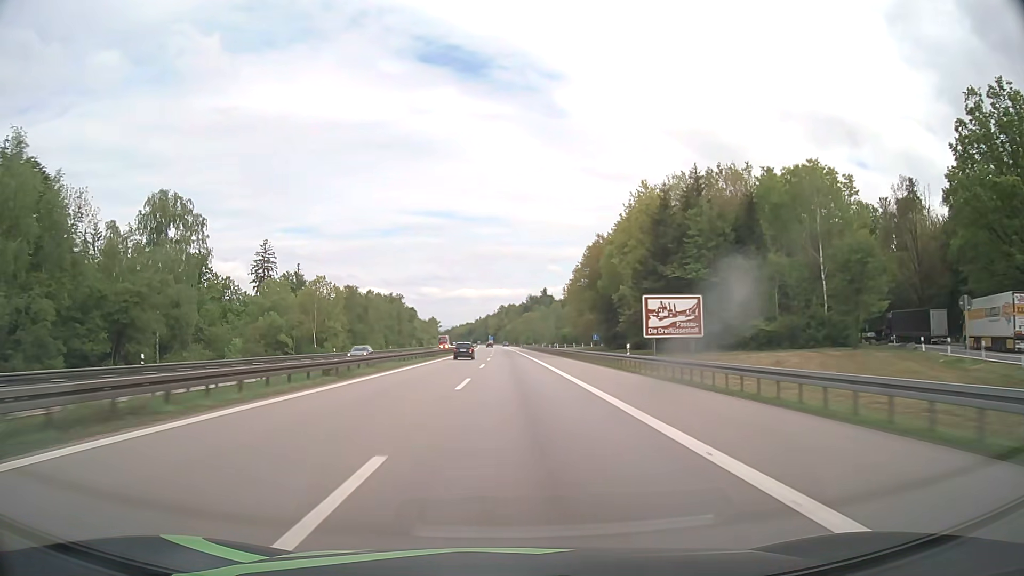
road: motorway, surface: asphalt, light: Day
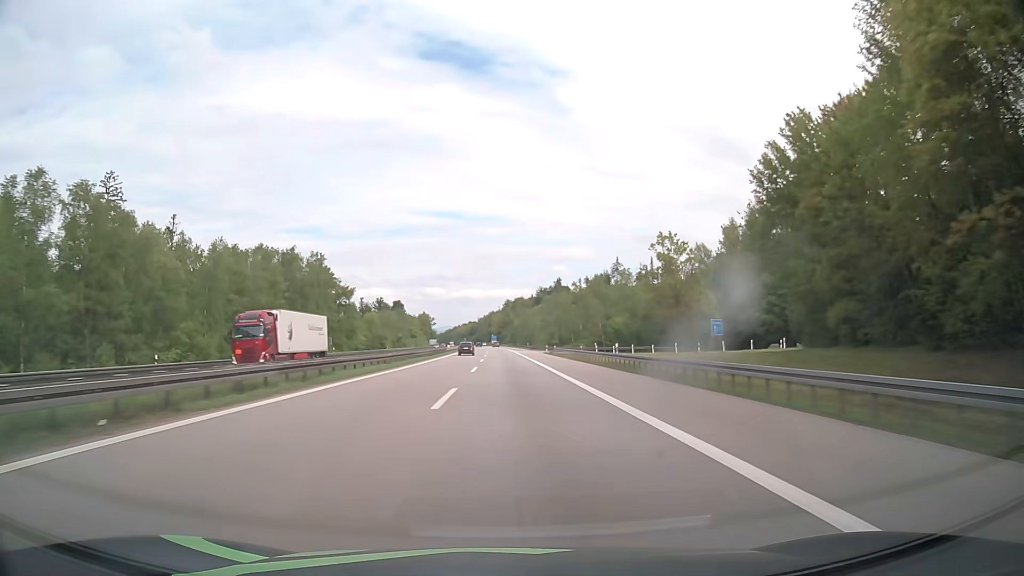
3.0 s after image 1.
(-0.7, +95.7) m; -1°
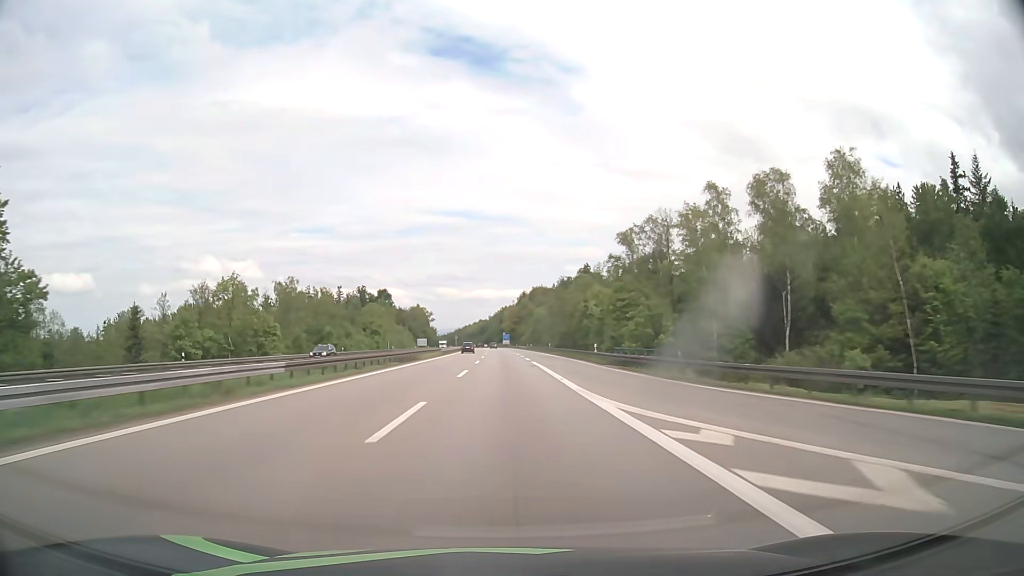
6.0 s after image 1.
(-0.9, +94.8) m; -1°
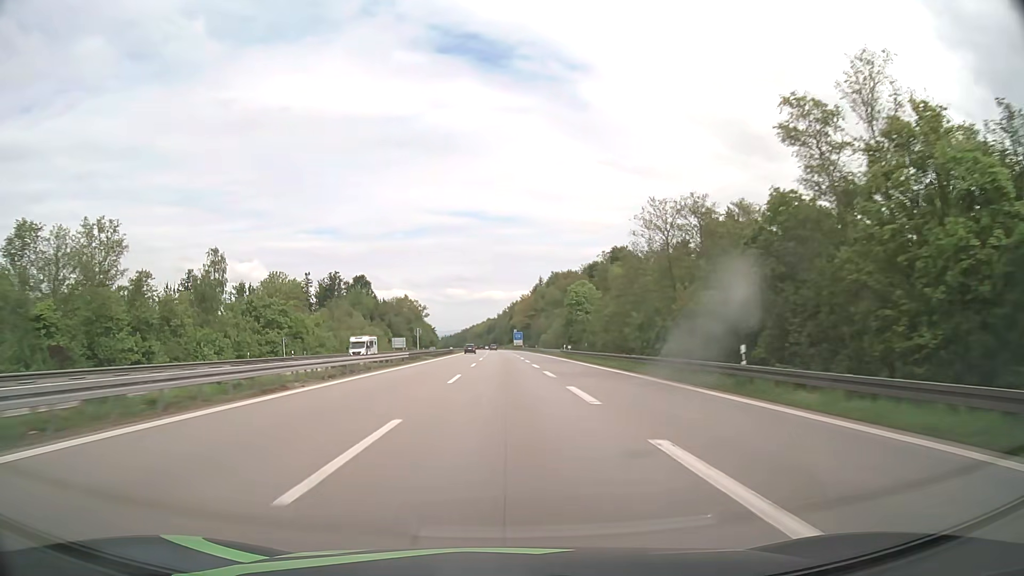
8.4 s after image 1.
(-0.7, +75.4) m; -1°
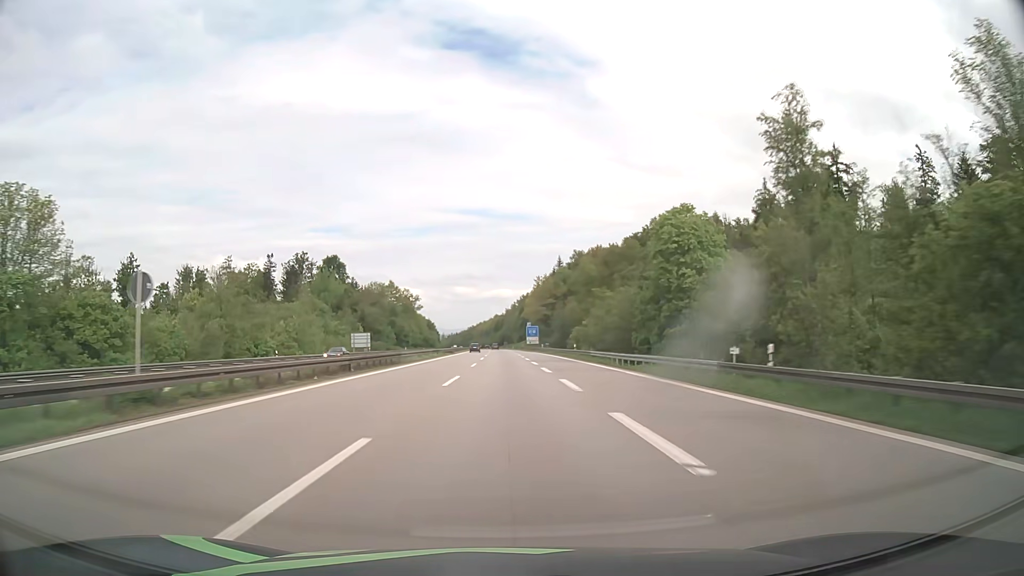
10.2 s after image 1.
(-0.4, +56.4) m; -1°
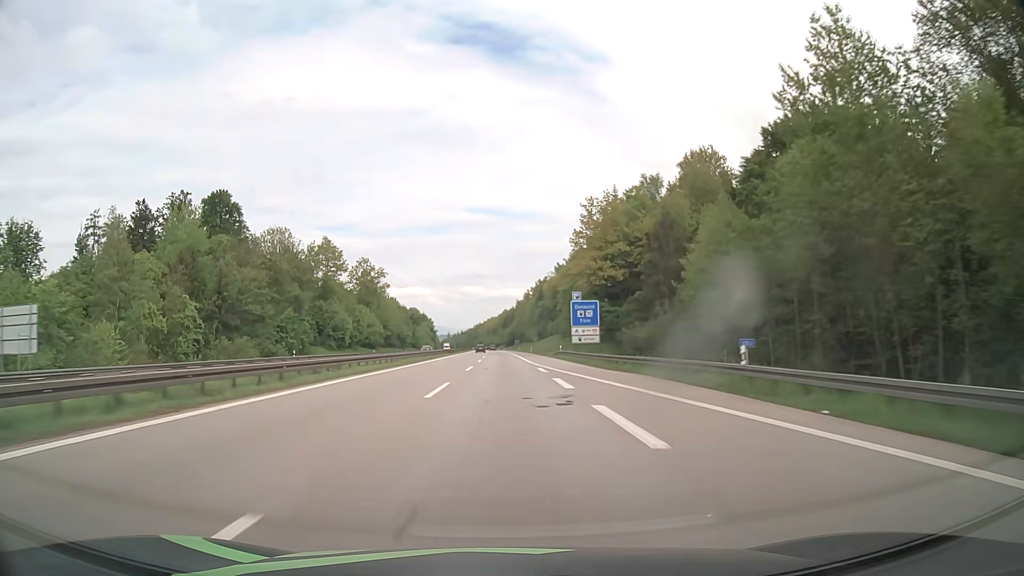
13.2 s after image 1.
(-0.7, +94.1) m; -1°
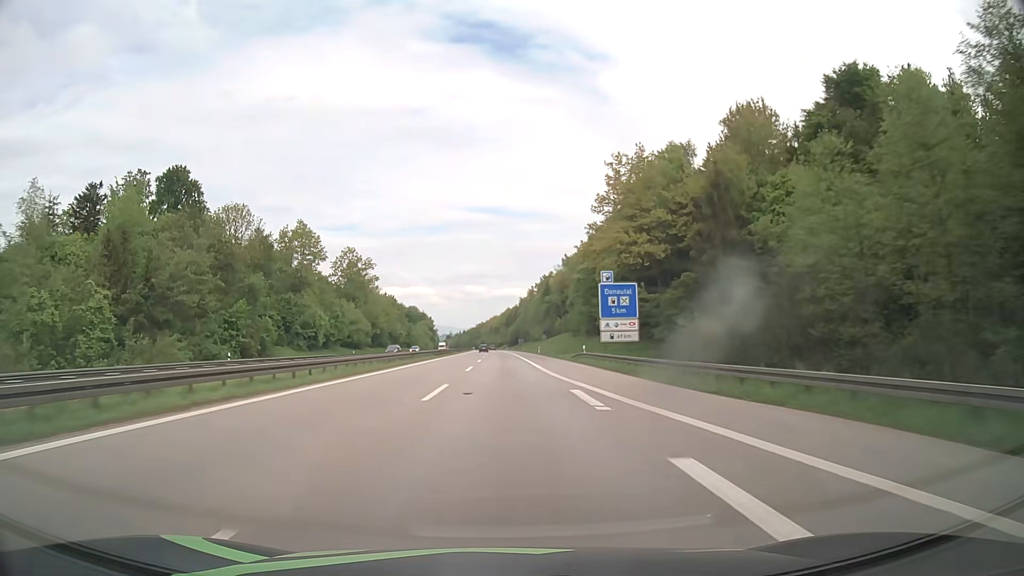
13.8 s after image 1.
(0.0, +18.9) m; 0°
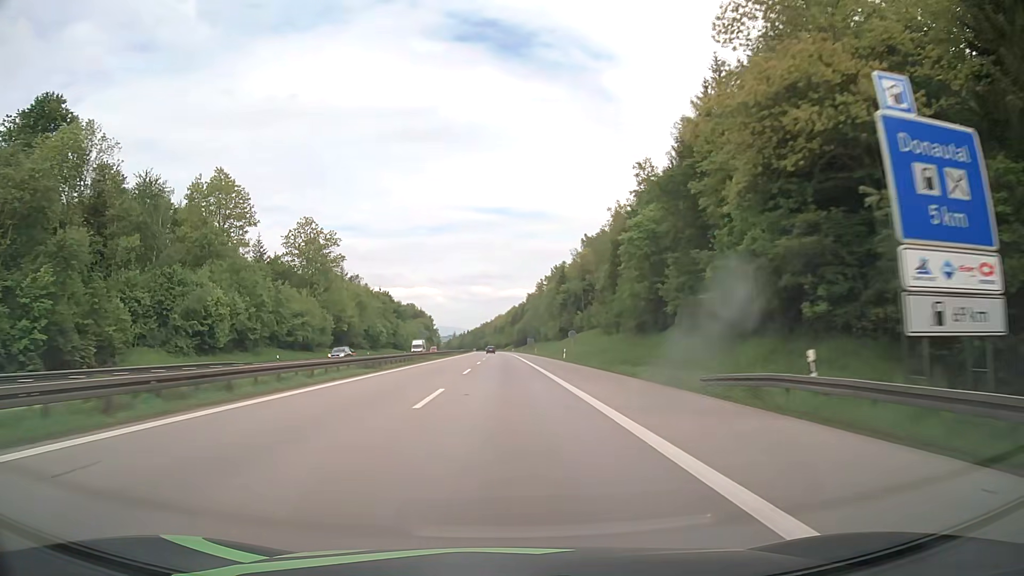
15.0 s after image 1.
(0.0, +37.8) m; 0°
(0, +10) (0, +20) (0, +30) (0, +40) (0, +50) (0, +60) (-1, +70) (-1, +80) (-1, +90) (-1, +100) m
